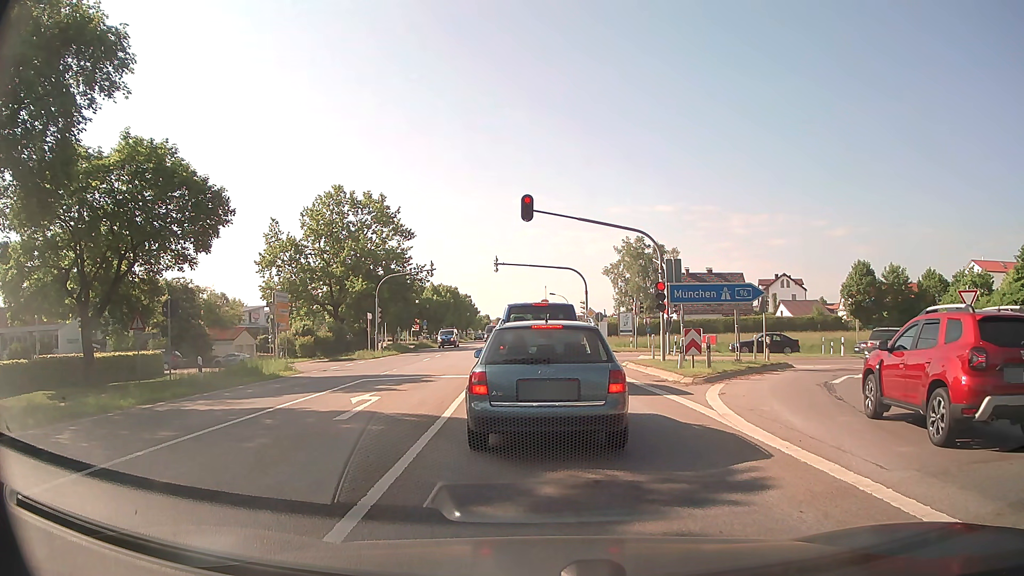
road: secondary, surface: asphalt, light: Day
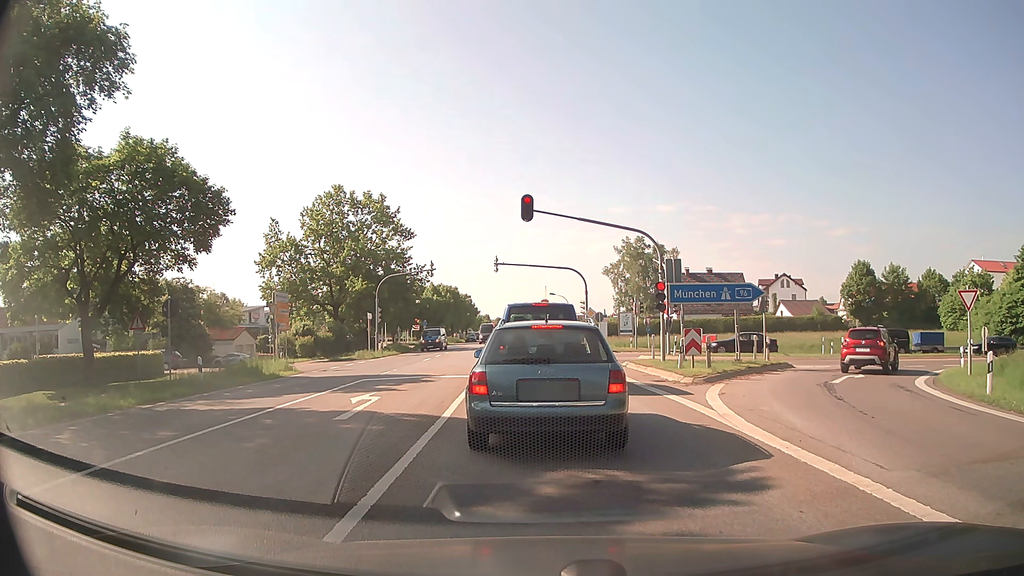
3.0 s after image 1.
(0.0, 0.0) m; 0°
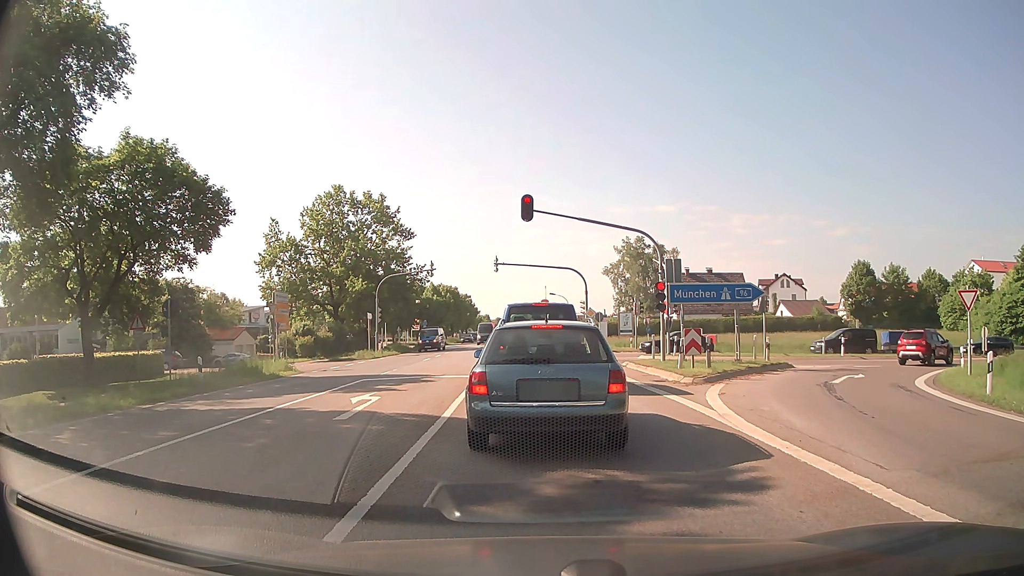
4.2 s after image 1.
(0.0, 0.0) m; 0°
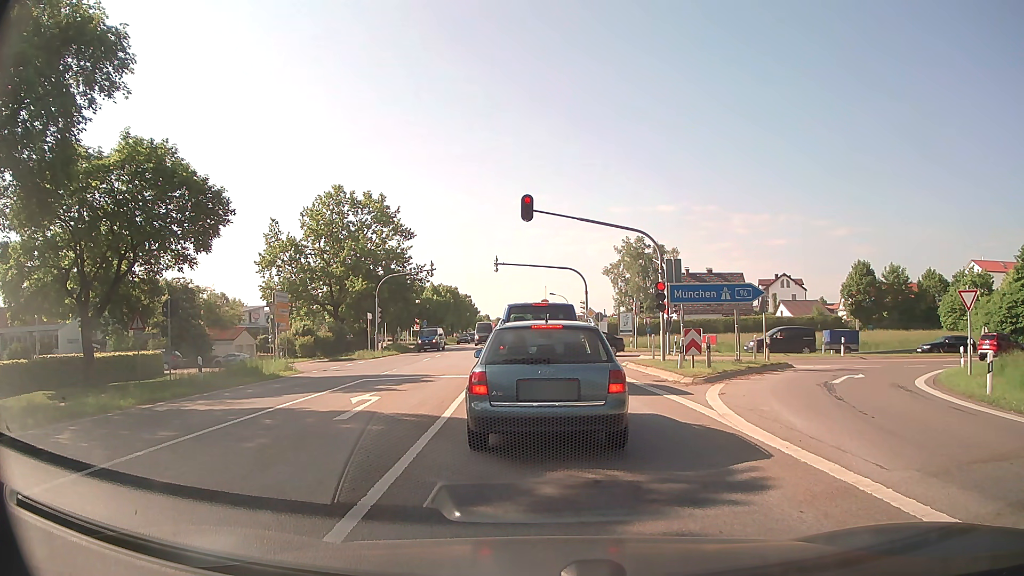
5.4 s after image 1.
(0.0, 0.0) m; 0°
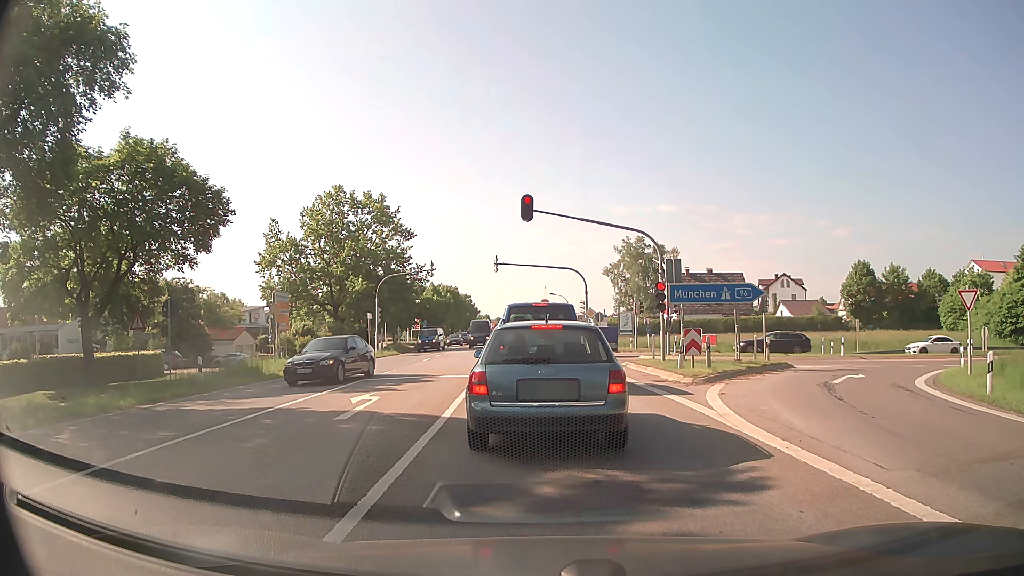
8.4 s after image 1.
(0.0, 0.0) m; 0°
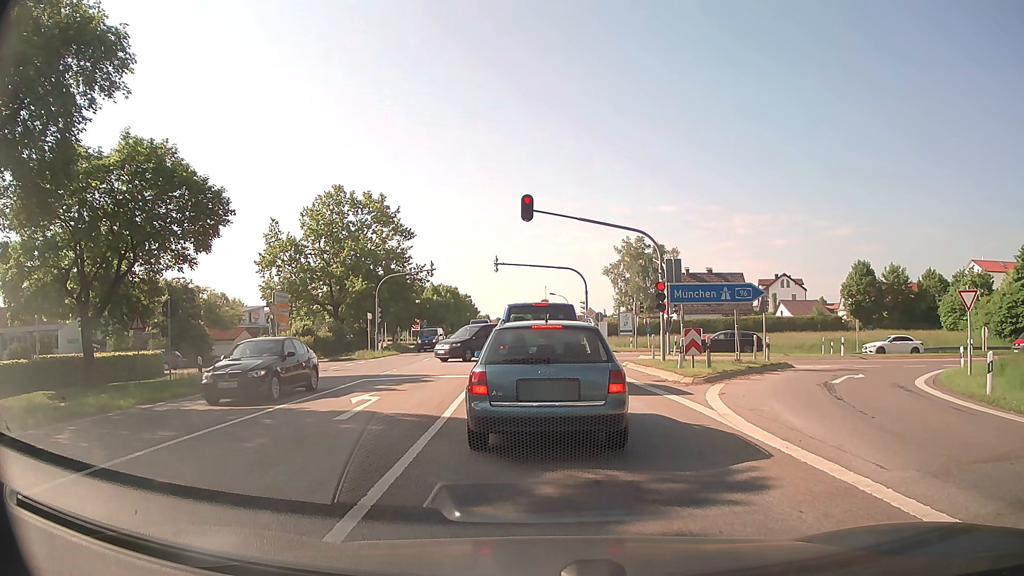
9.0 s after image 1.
(0.0, 0.0) m; 0°
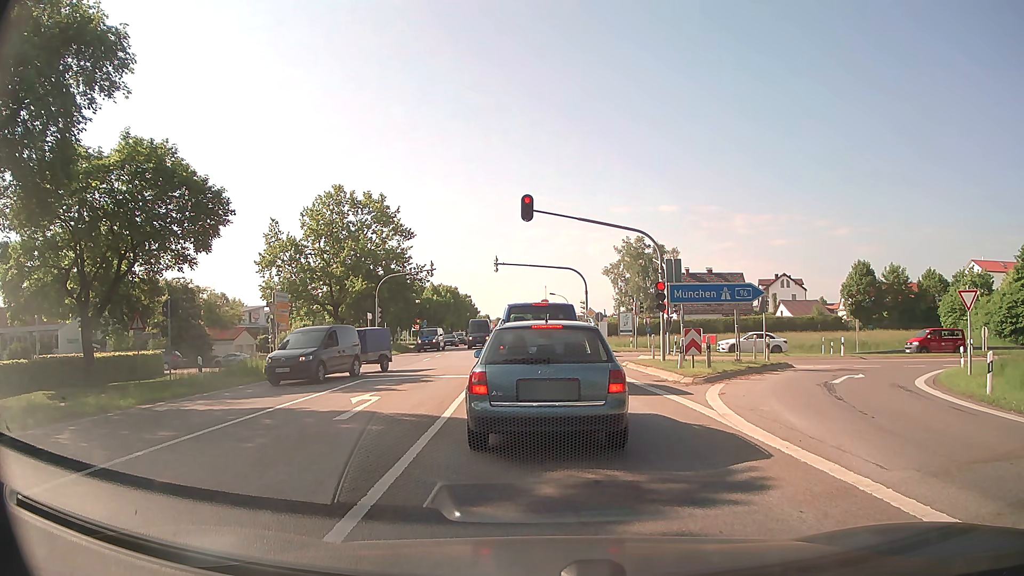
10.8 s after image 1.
(0.0, 0.0) m; 0°
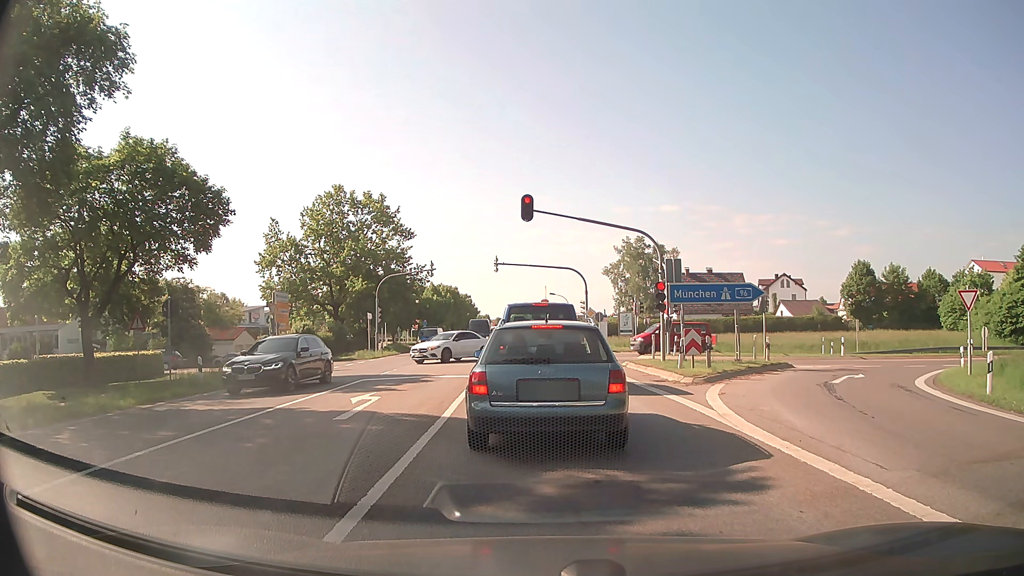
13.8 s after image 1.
(0.0, 0.0) m; 0°
(0, +10) (-1, +20) (-1, +30) (-2, +40) (-2, +50) (-3, +60) (-4, +70) (-4, +80) (-5, +90) (-5, +100) m
